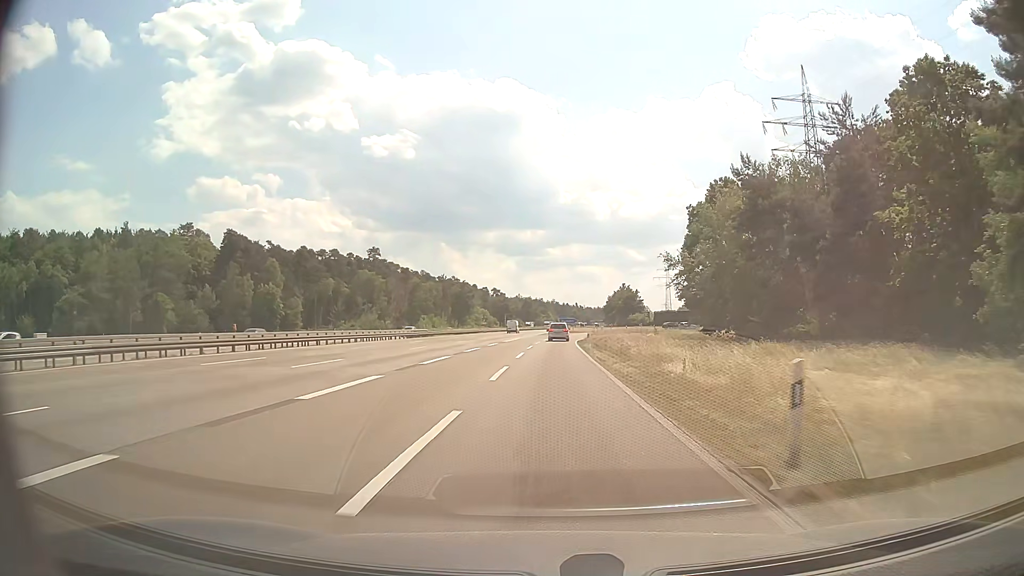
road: motorway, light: Day
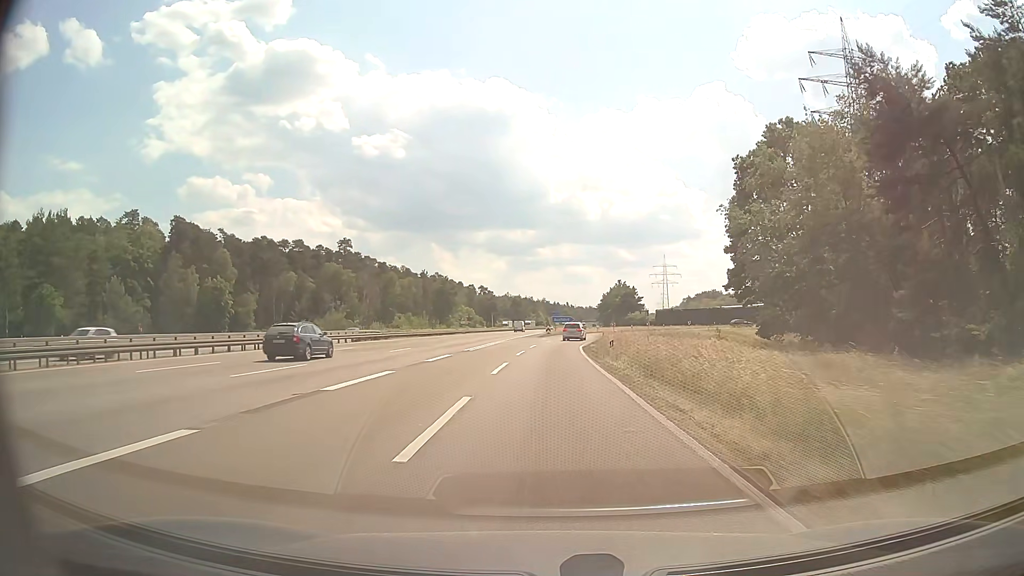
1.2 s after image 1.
(+0.1, +21.9) m; +1°
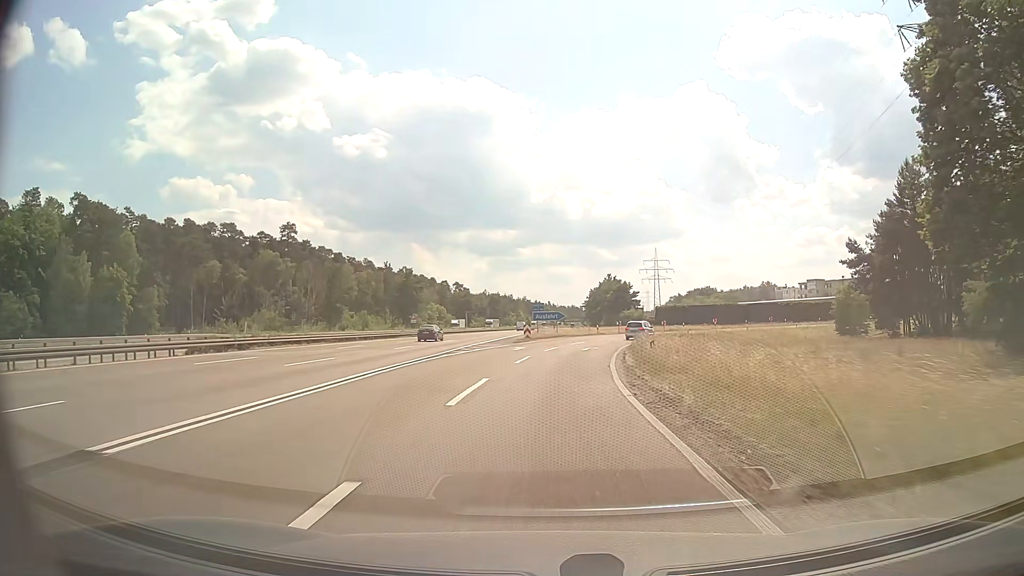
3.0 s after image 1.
(+0.3, +31.2) m; +1°
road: motorway_link
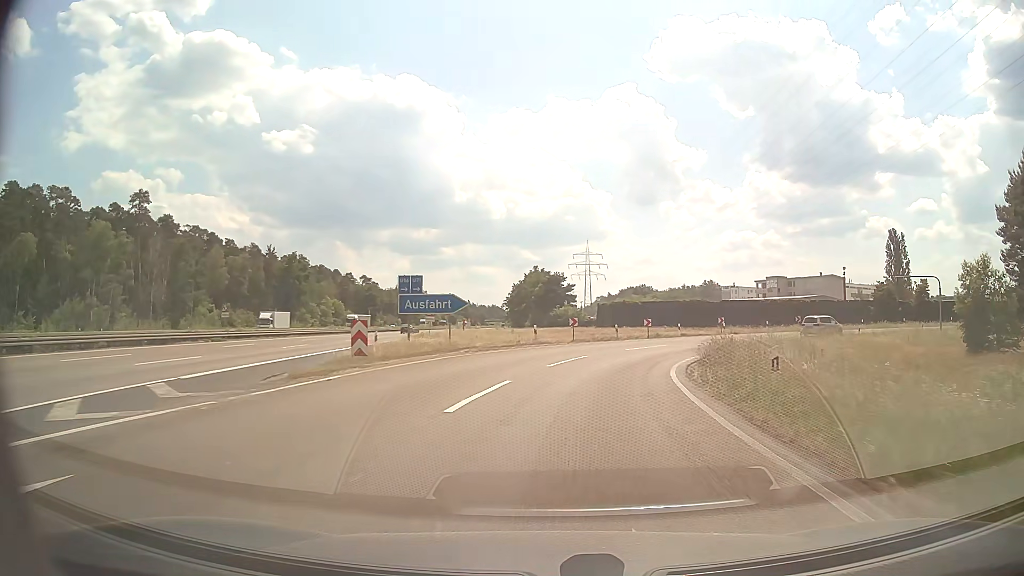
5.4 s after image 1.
(+2.1, +37.5) m; +7°
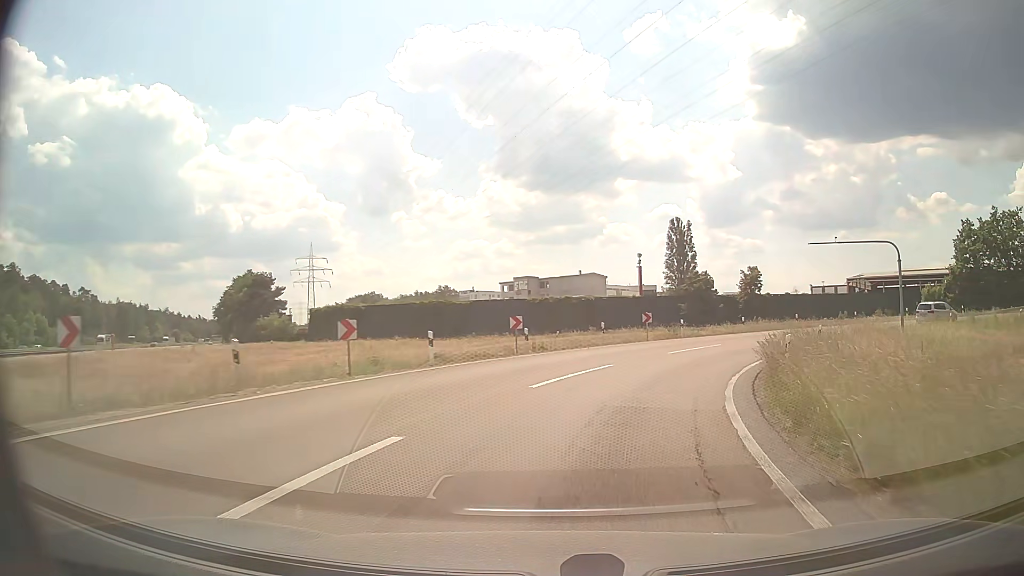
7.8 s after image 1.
(+5.1, +30.8) m; +22°
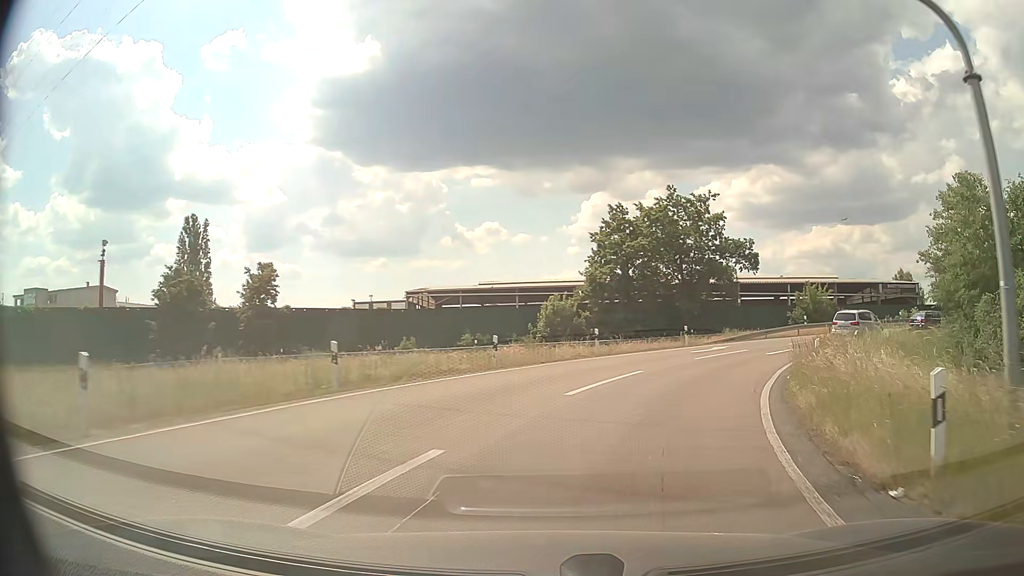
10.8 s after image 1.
(+11.9, +32.8) m; +40°
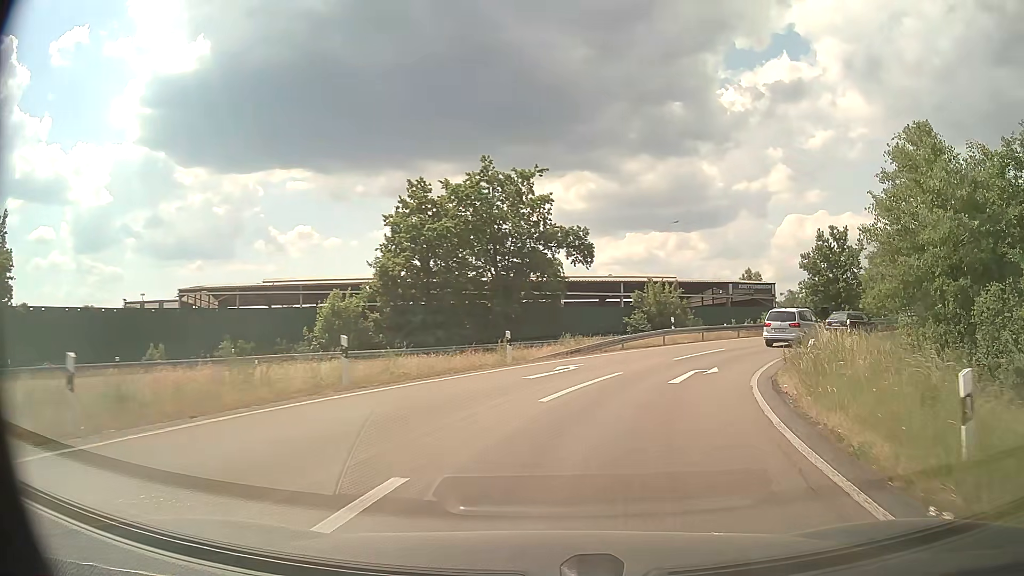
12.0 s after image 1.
(+1.9, +13.1) m; +16°
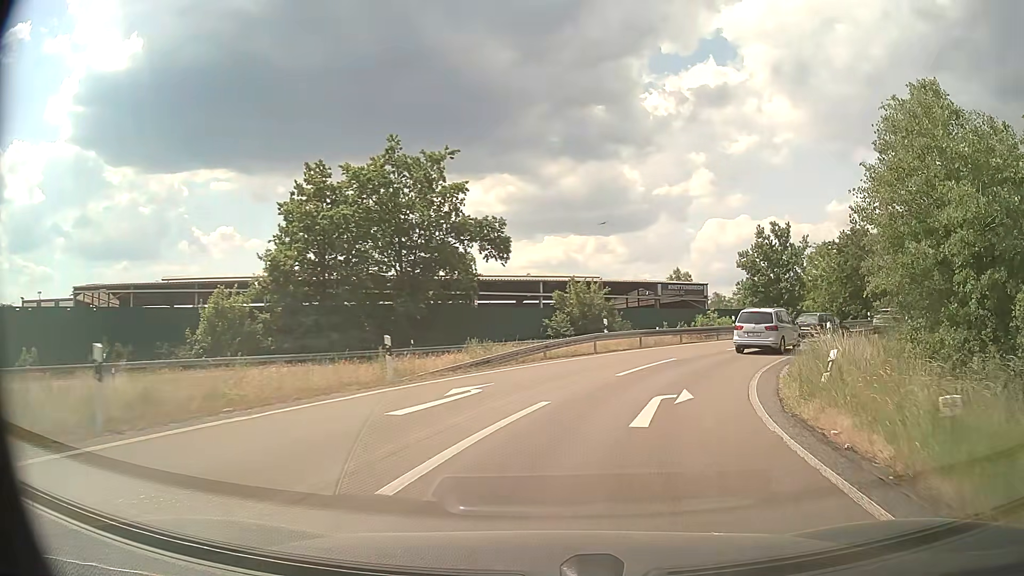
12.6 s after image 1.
(+0.4, +6.1) m; +7°
(+1, +10) (+4, +19) (+10, +28) (+16, +35) (+24, +41) (+33, +46) (+42, +50) (+52, +53) (+61, +56) (+71, +58) m
